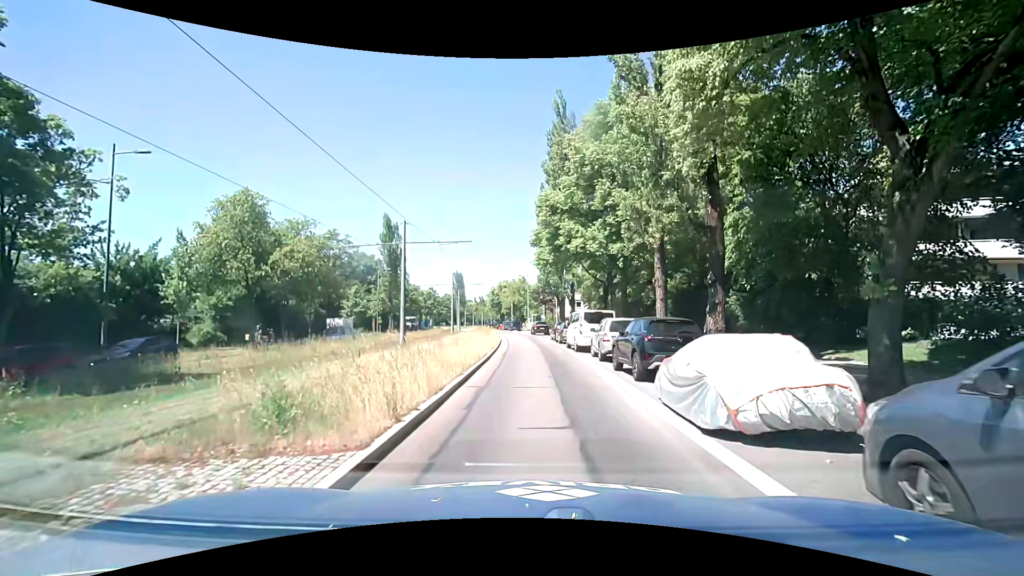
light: Day
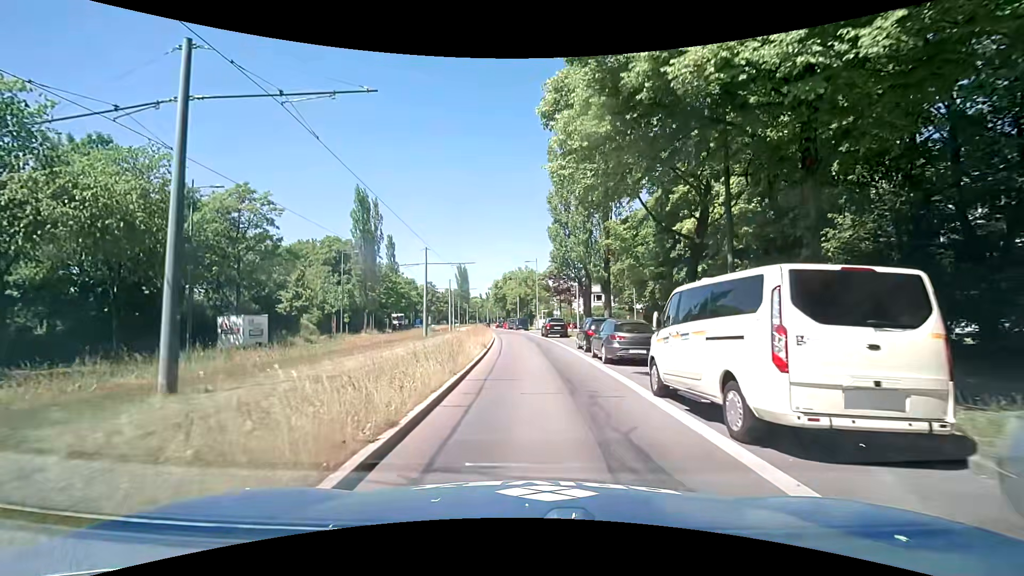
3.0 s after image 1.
(+0.4, +18.6) m; 0°
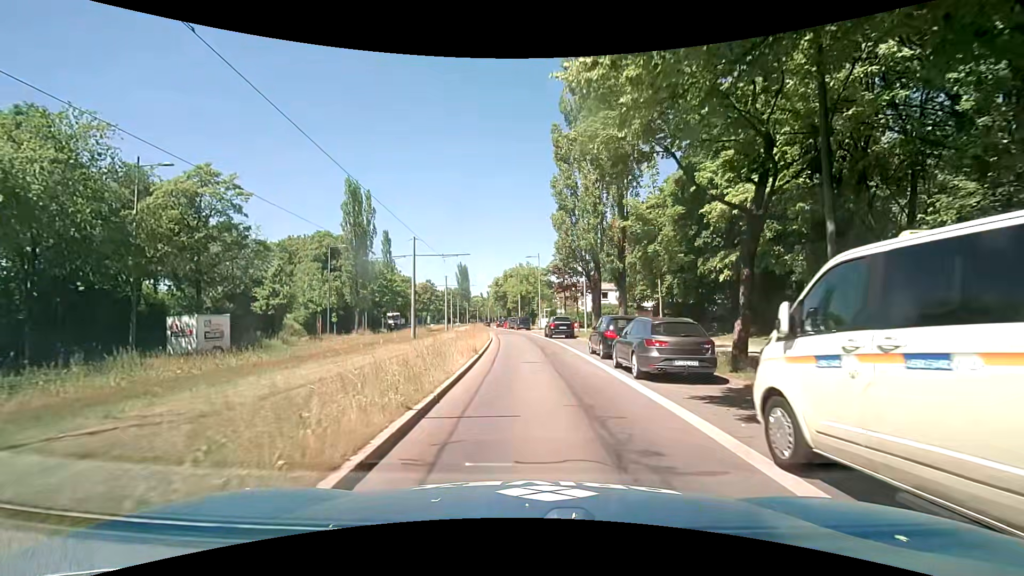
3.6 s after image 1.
(0.0, +4.5) m; 0°
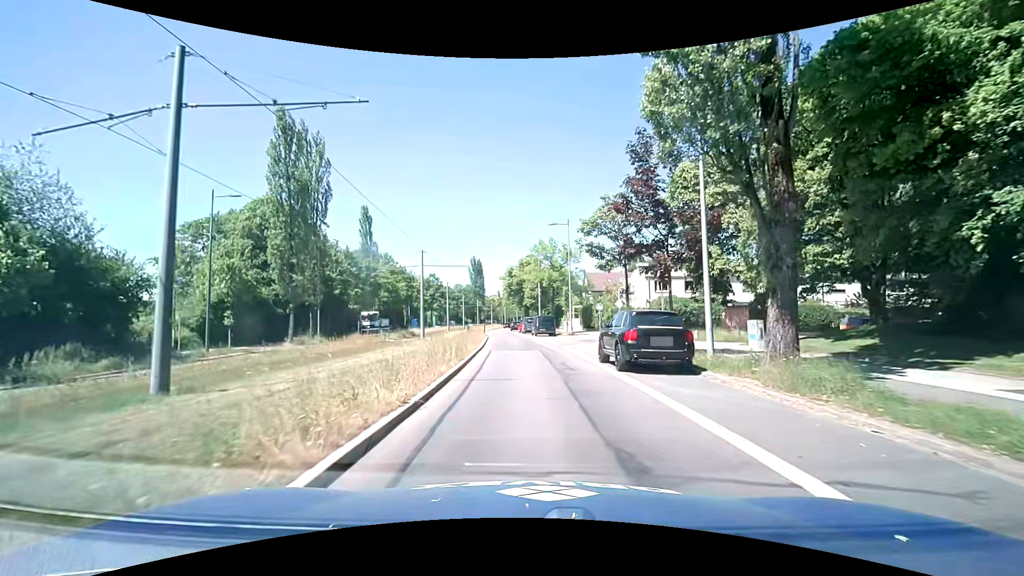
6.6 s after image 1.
(-0.3, +24.4) m; -3°
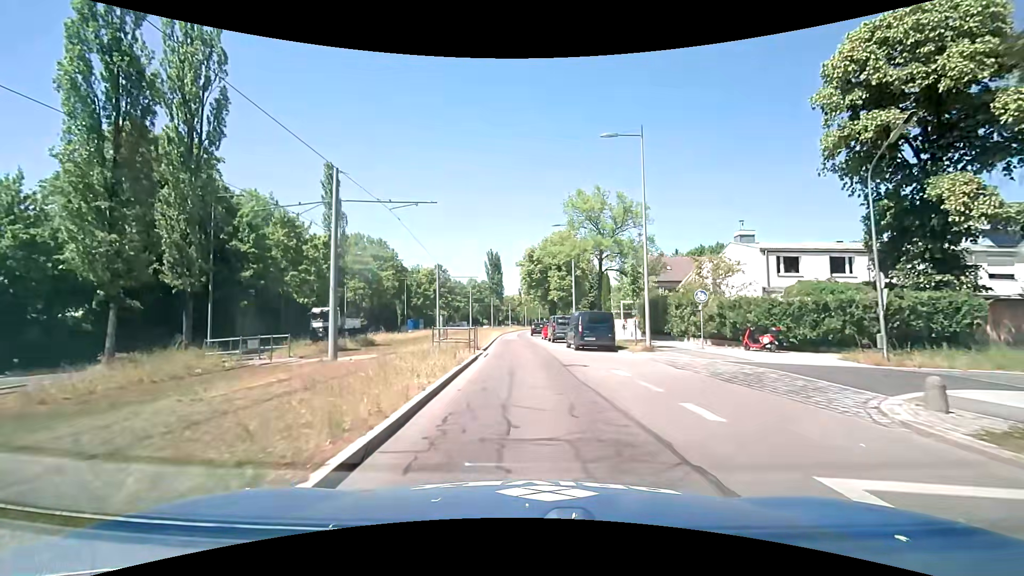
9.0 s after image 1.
(-0.5, +22.5) m; -2°
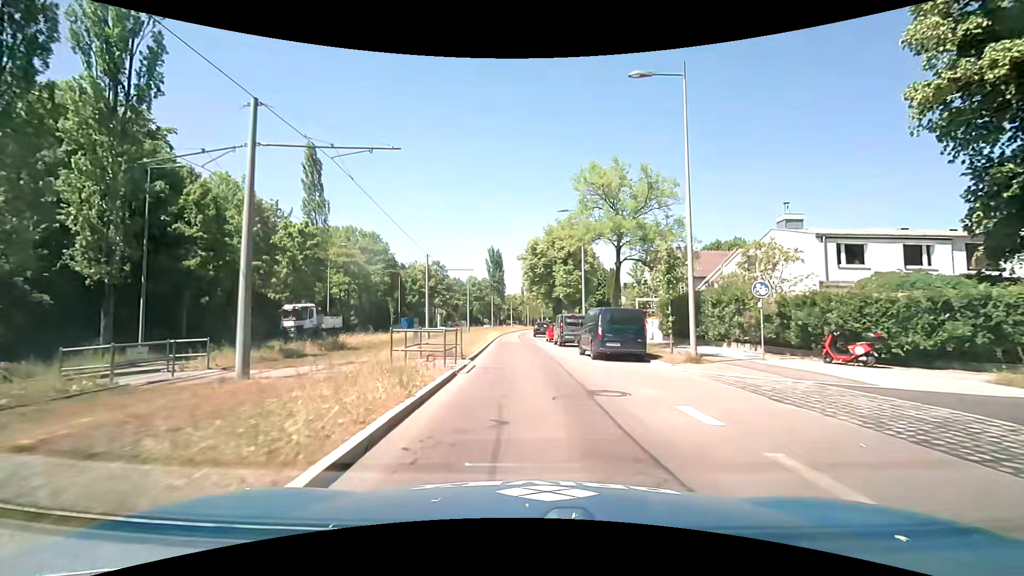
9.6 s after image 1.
(0.0, +6.0) m; 0°
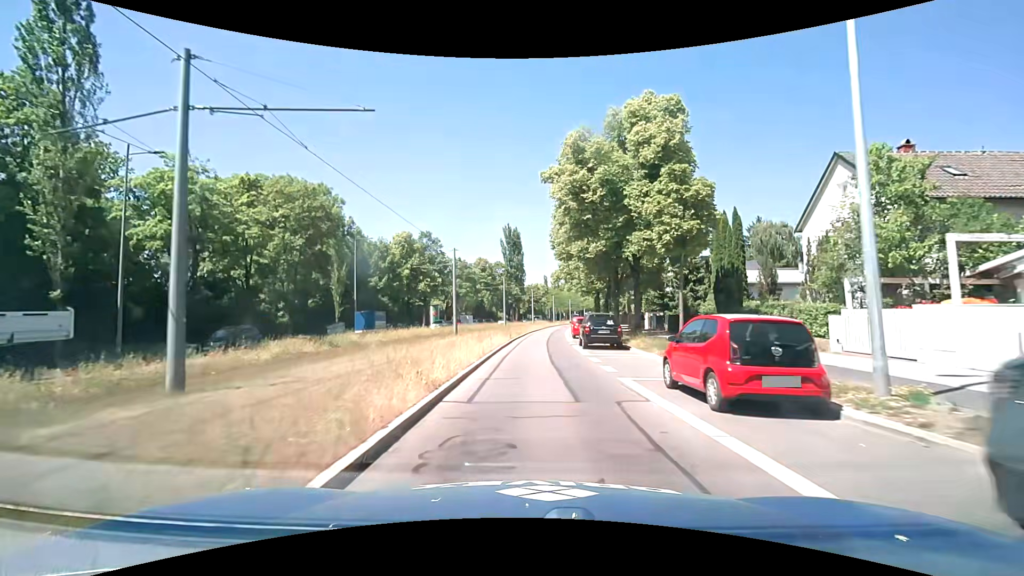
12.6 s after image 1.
(-0.8, +31.1) m; -3°
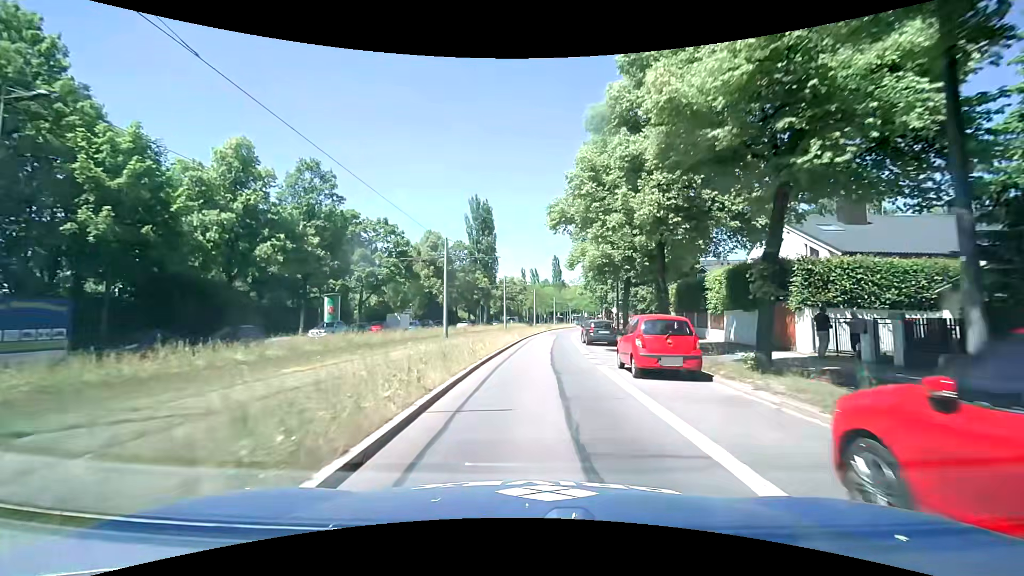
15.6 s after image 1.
(+0.7, +34.1) m; +3°
(0, +10) (0, +20) (+1, +30) (+2, +40) (+3, +50) (+4, +60) (+5, +70) (+7, +80) (+8, +89) (+10, +99) m
